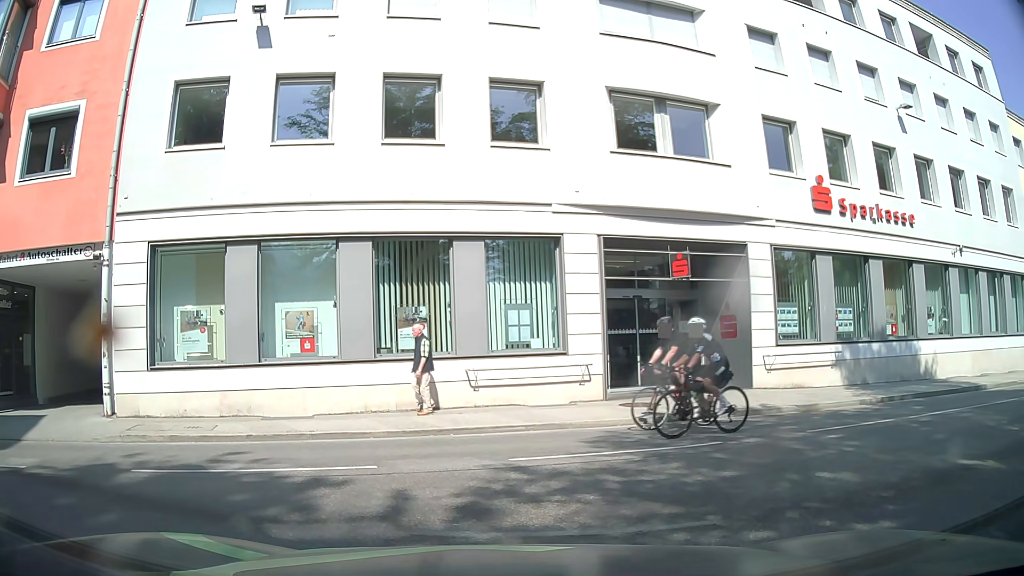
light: Day
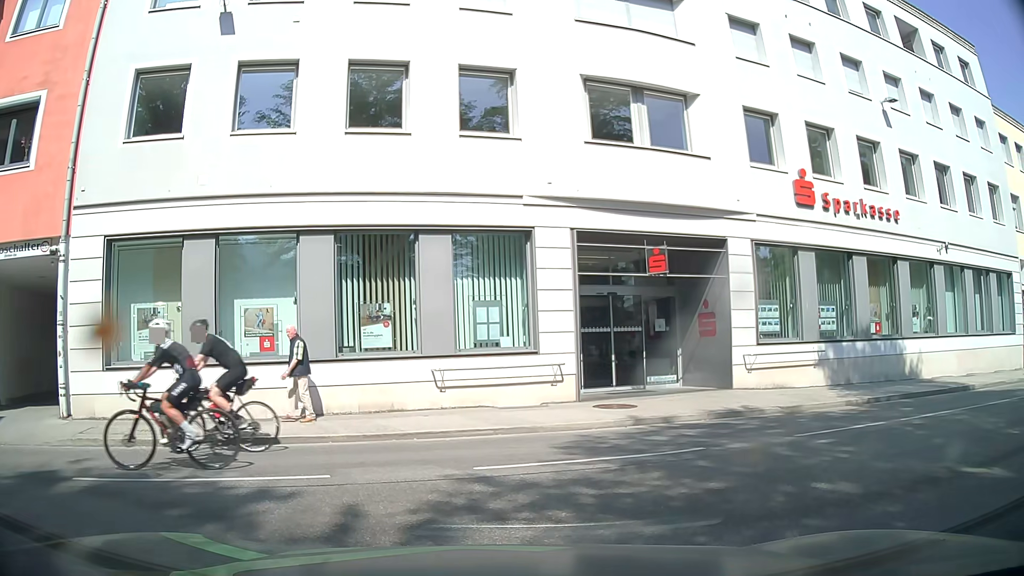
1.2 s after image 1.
(0.0, +0.6) m; 0°
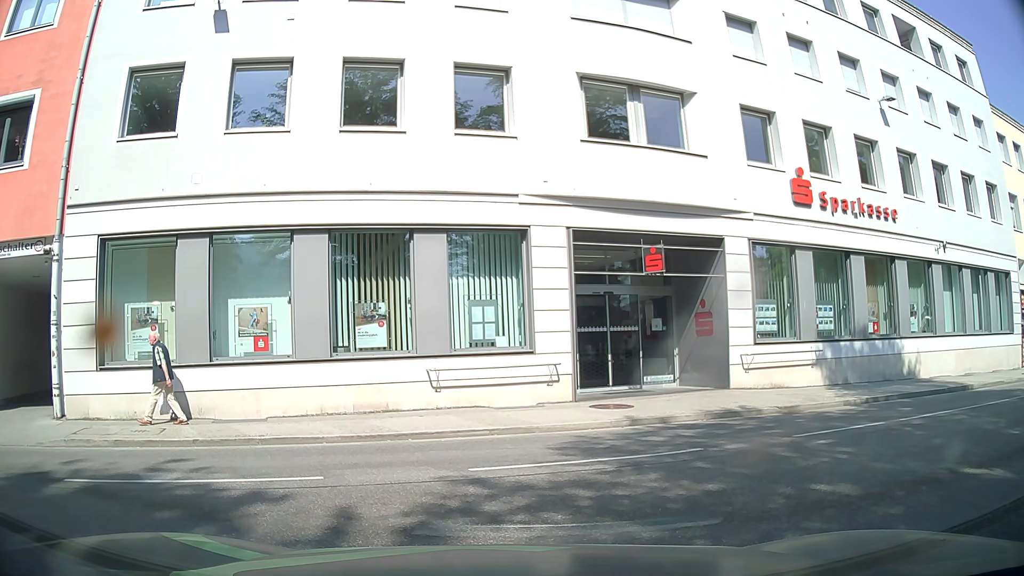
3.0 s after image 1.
(0.0, +0.2) m; 0°
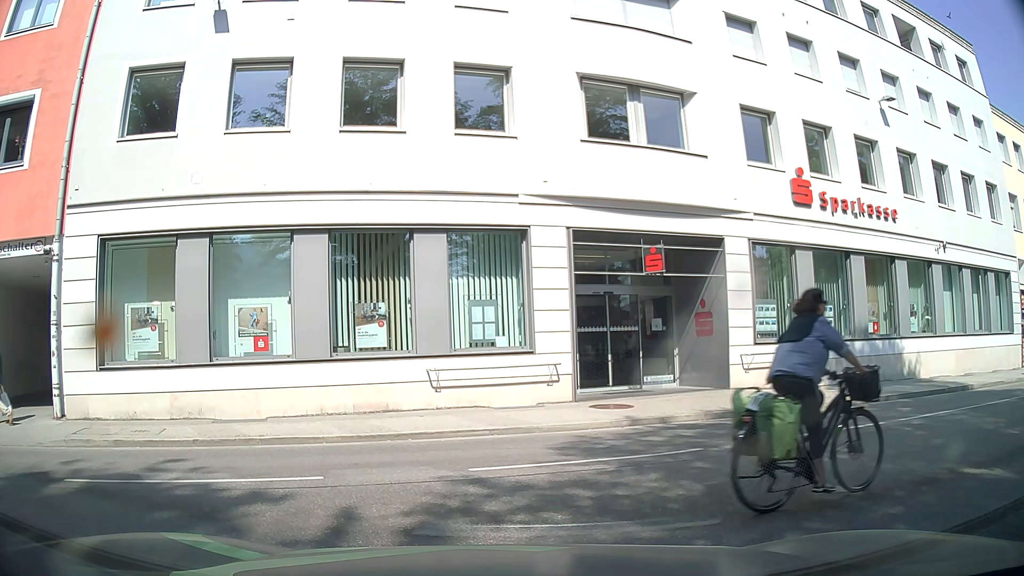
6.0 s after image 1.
(0.0, 0.0) m; 0°
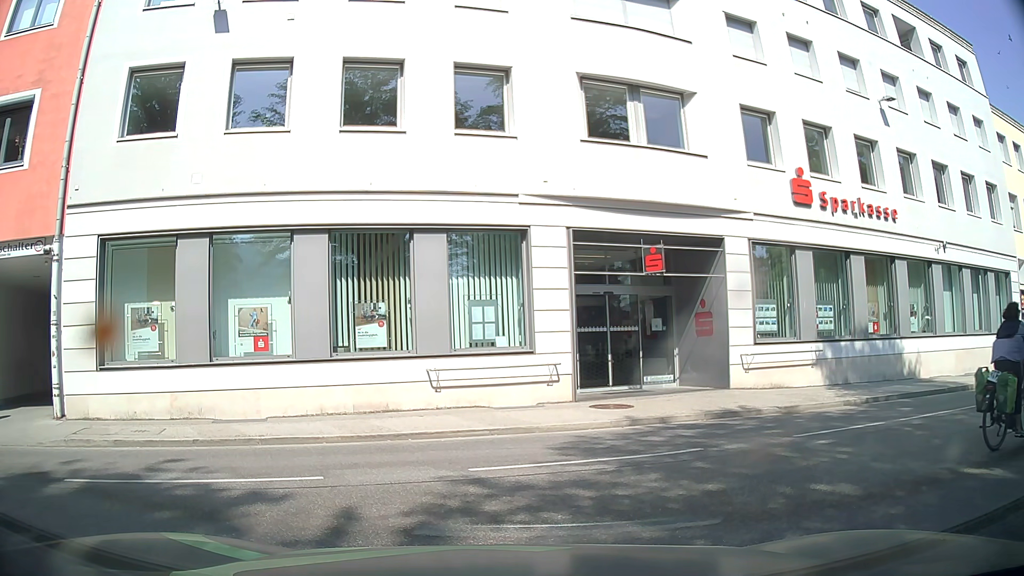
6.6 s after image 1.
(0.0, 0.0) m; 0°
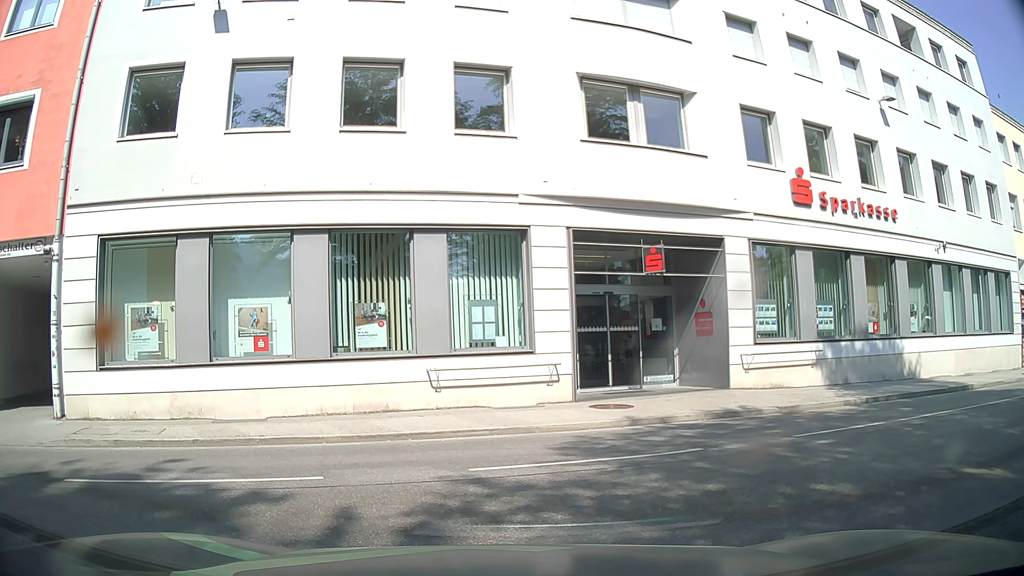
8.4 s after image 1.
(0.0, 0.0) m; 0°
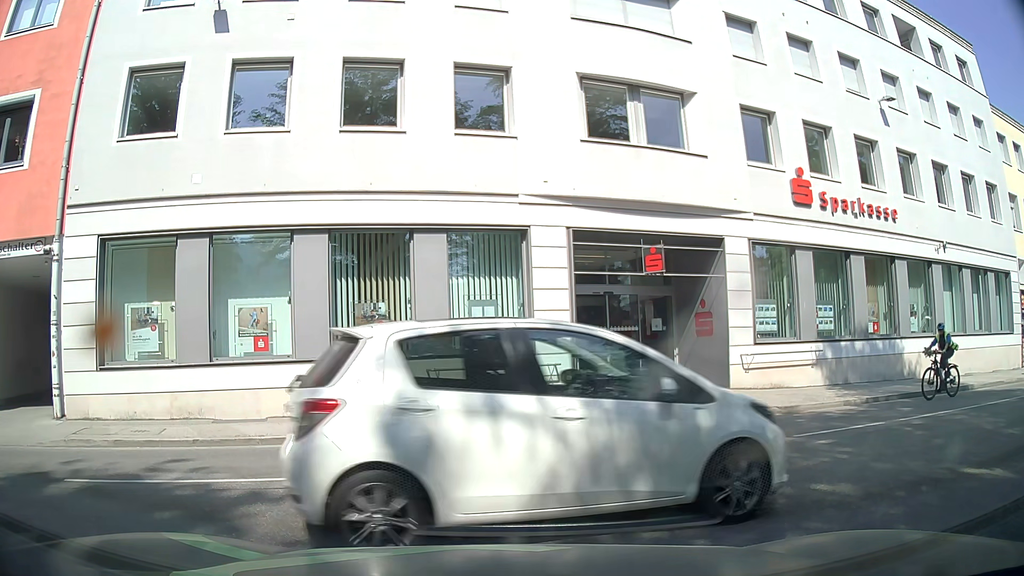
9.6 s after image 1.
(0.0, 0.0) m; 0°
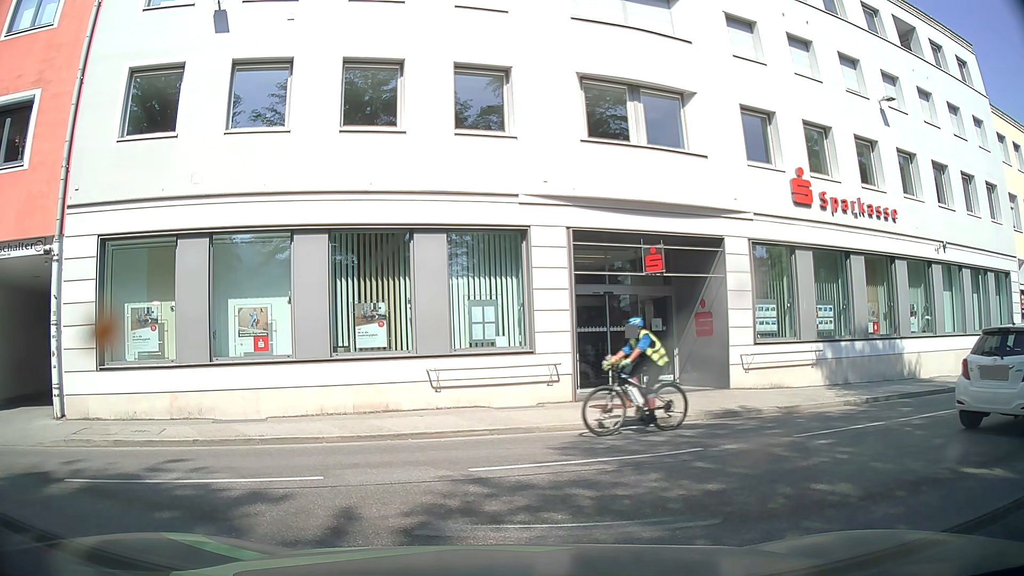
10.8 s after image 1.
(0.0, 0.0) m; 0°
